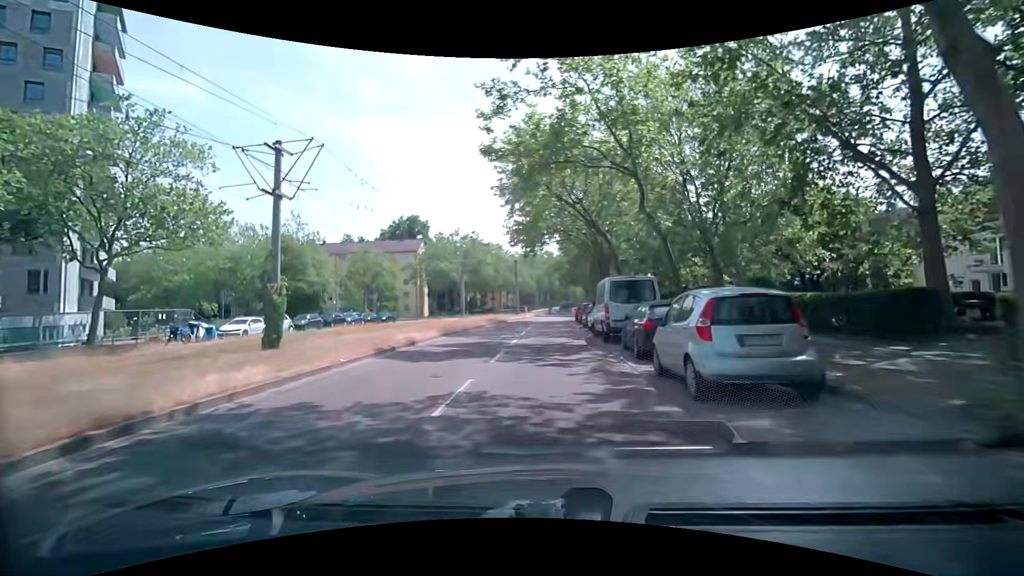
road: tertiary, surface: asphalt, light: Day
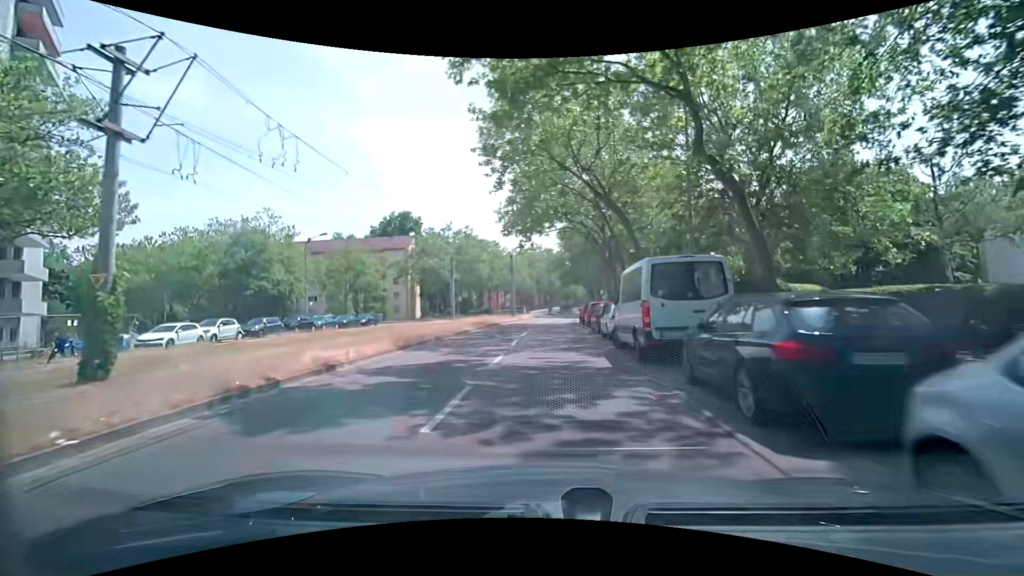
(-0.1, +6.9) m; -1°
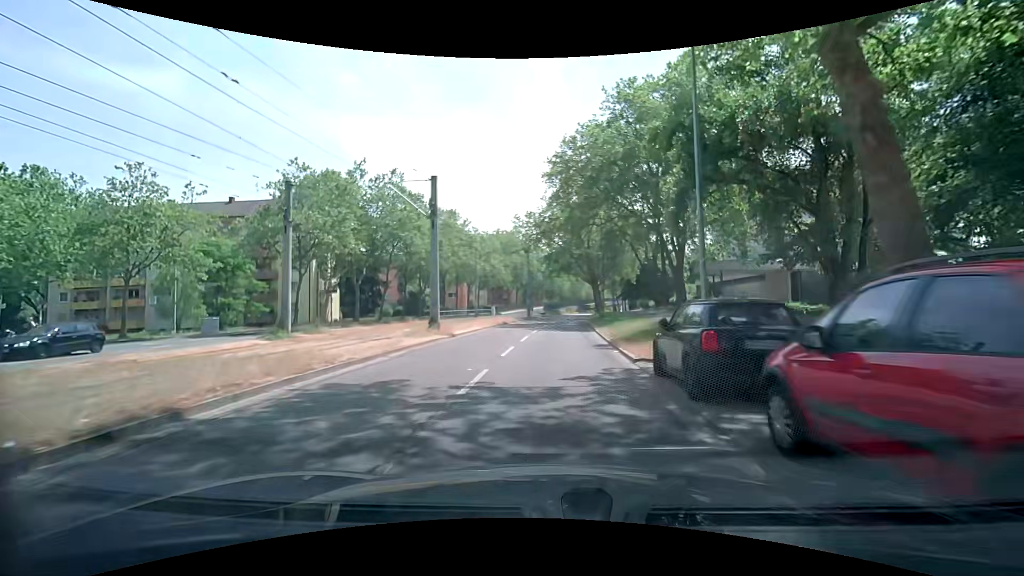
(+0.7, +34.3) m; +2°
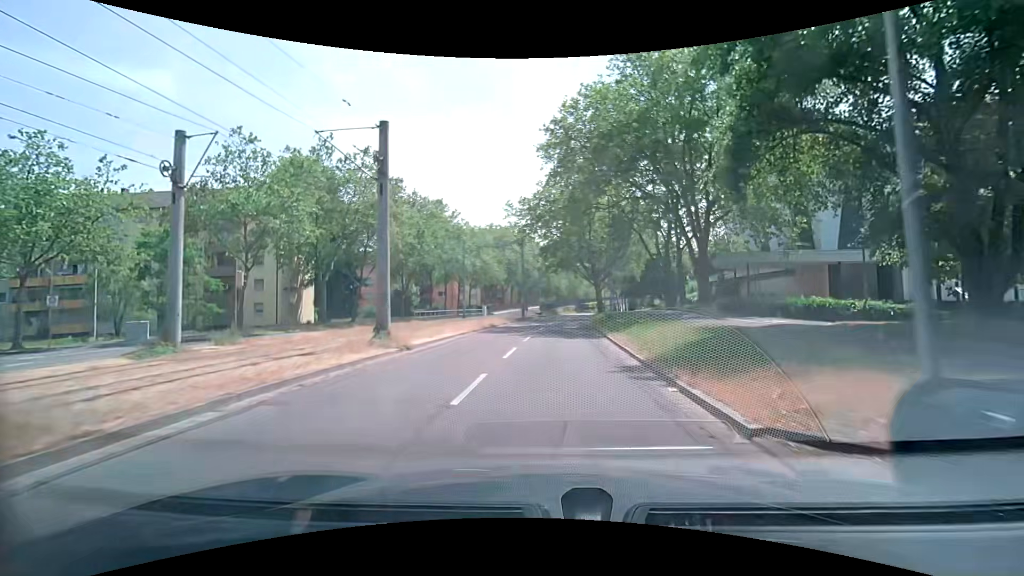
(+0.1, +6.9) m; +1°
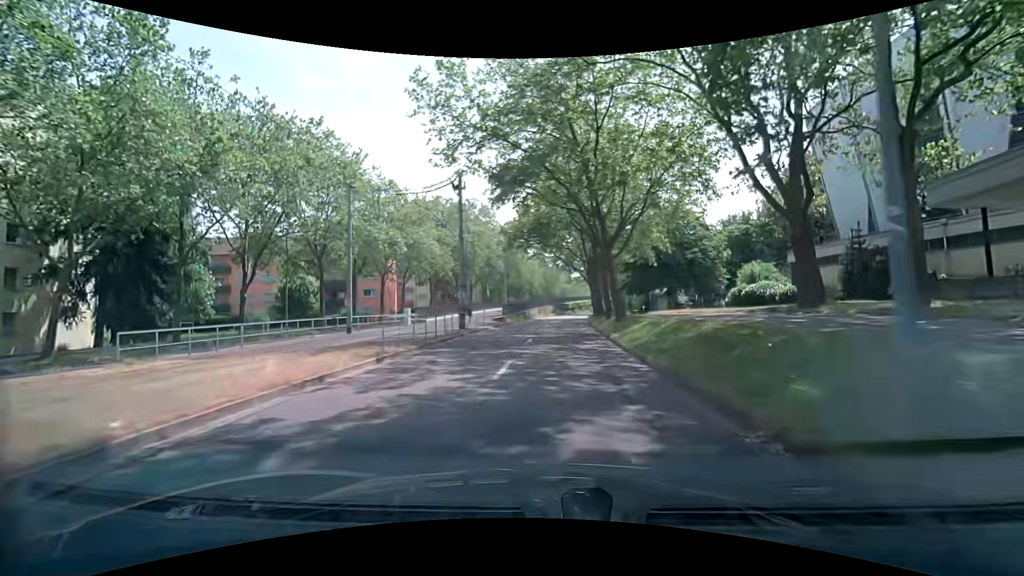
(+0.6, +28.2) m; +4°
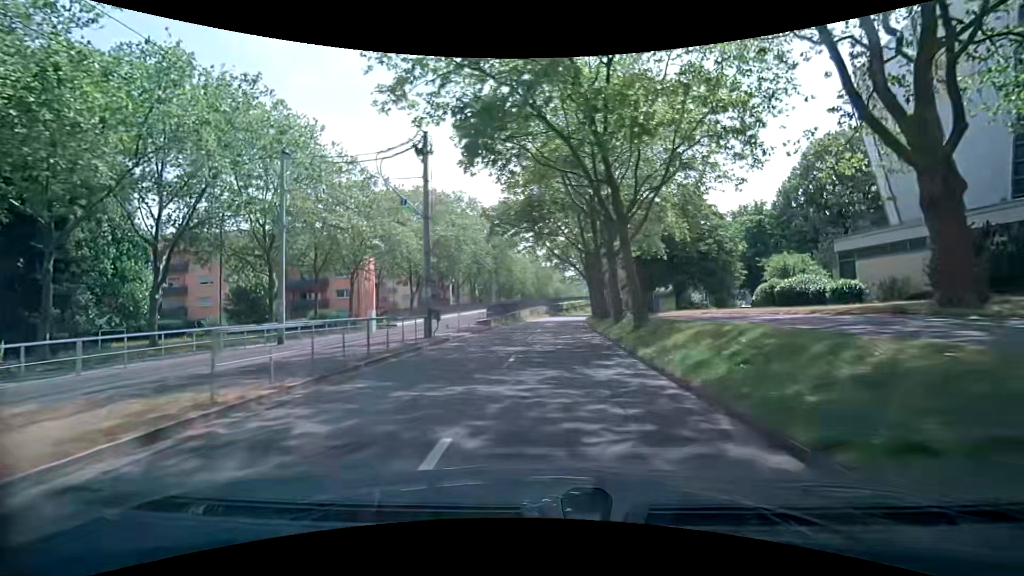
(0.0, +7.0) m; 0°
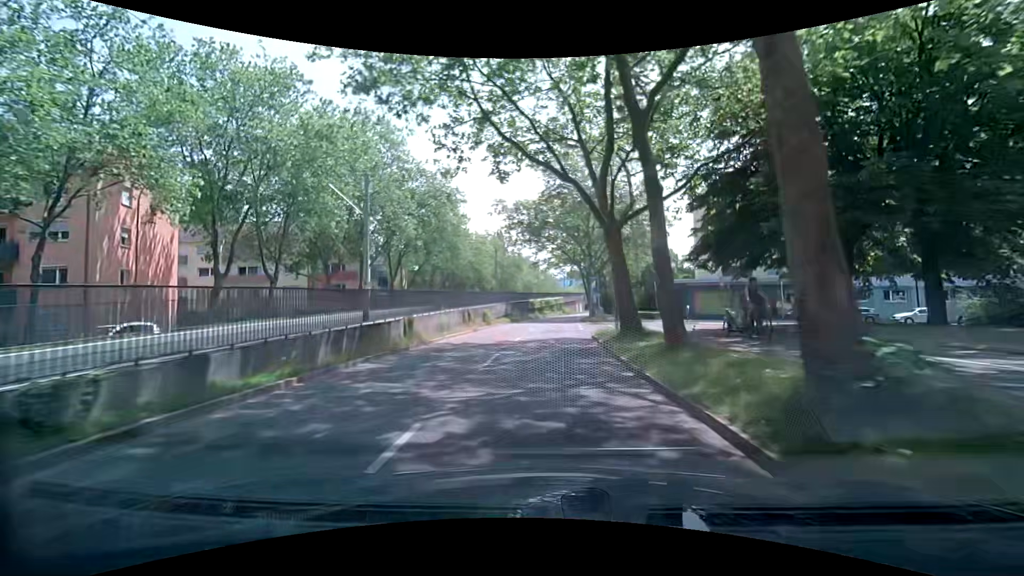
(+1.1, +35.2) m; +4°
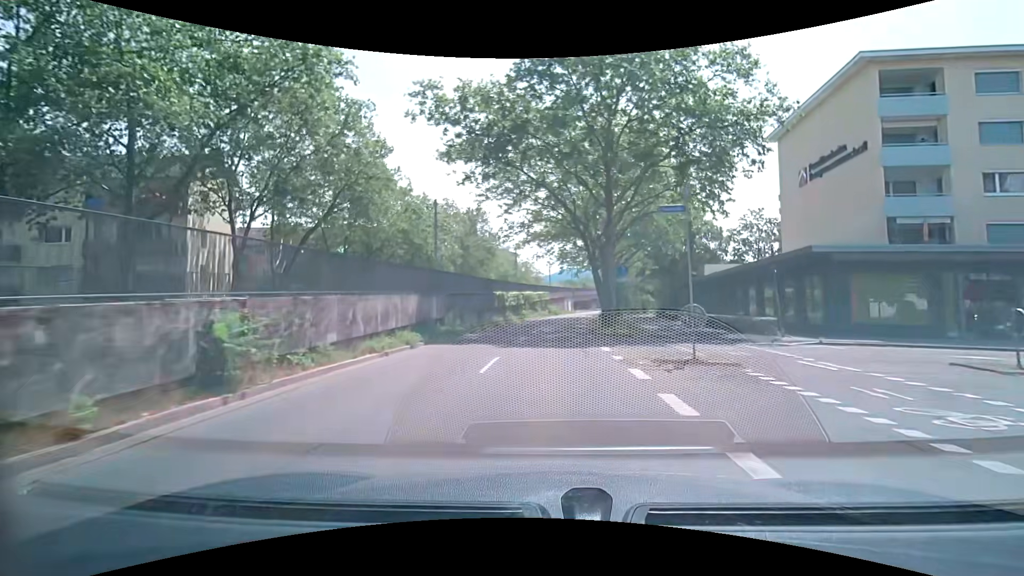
(0.0, +28.6) m; +1°
(0, +10) (0, +20) (+1, +30) (+2, +40) (+3, +50) (+4, +60) (+6, +70) (+7, +80) (+9, +89) (+11, +99) m
